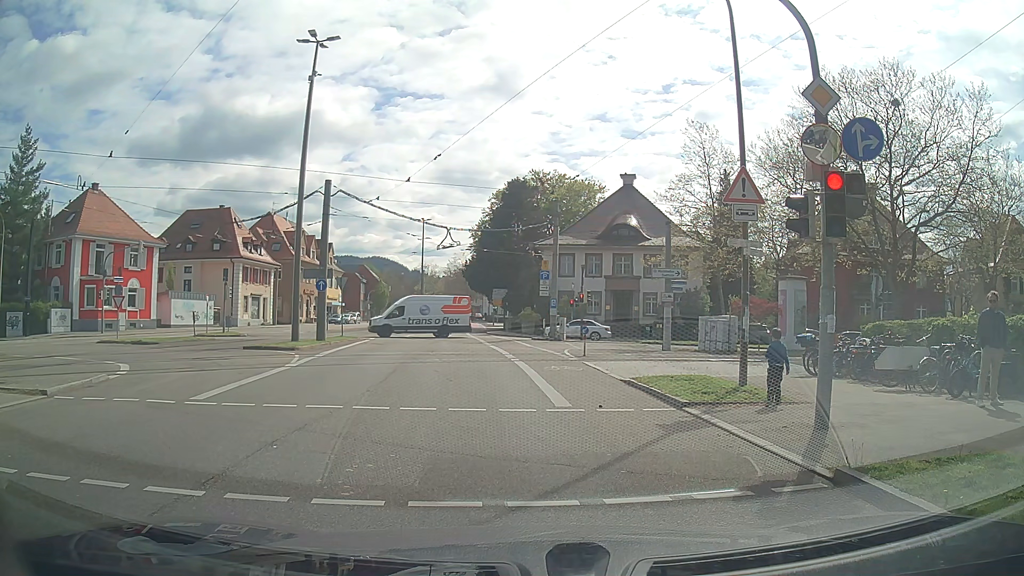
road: secondary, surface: asphalt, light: Day
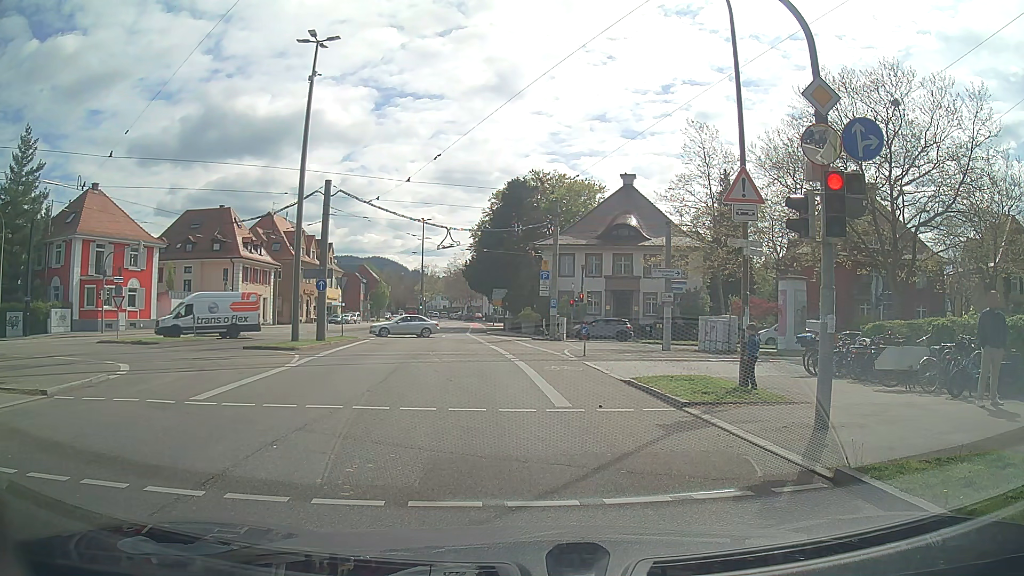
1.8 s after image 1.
(0.0, 0.0) m; 0°
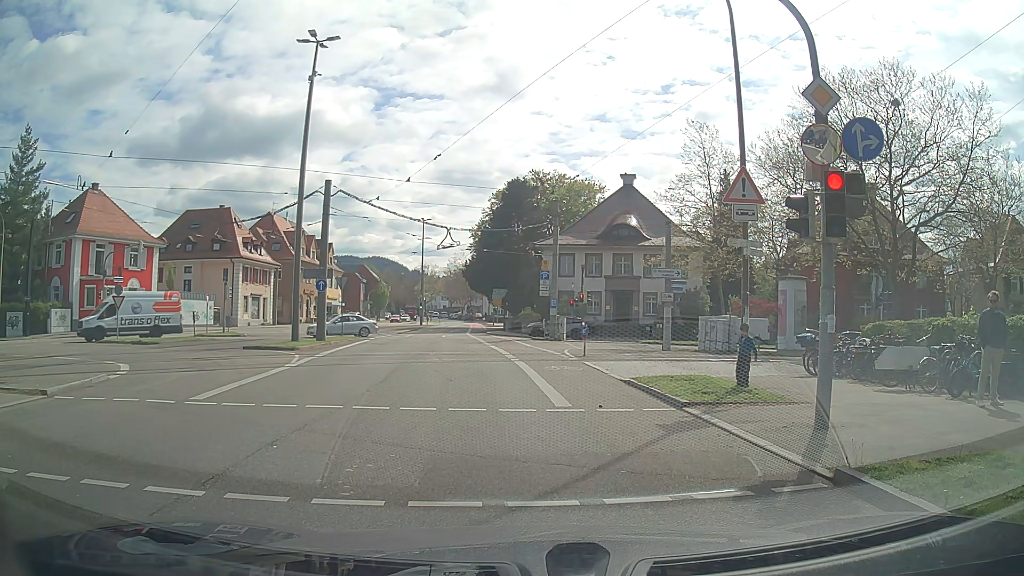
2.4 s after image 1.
(0.0, 0.0) m; 0°
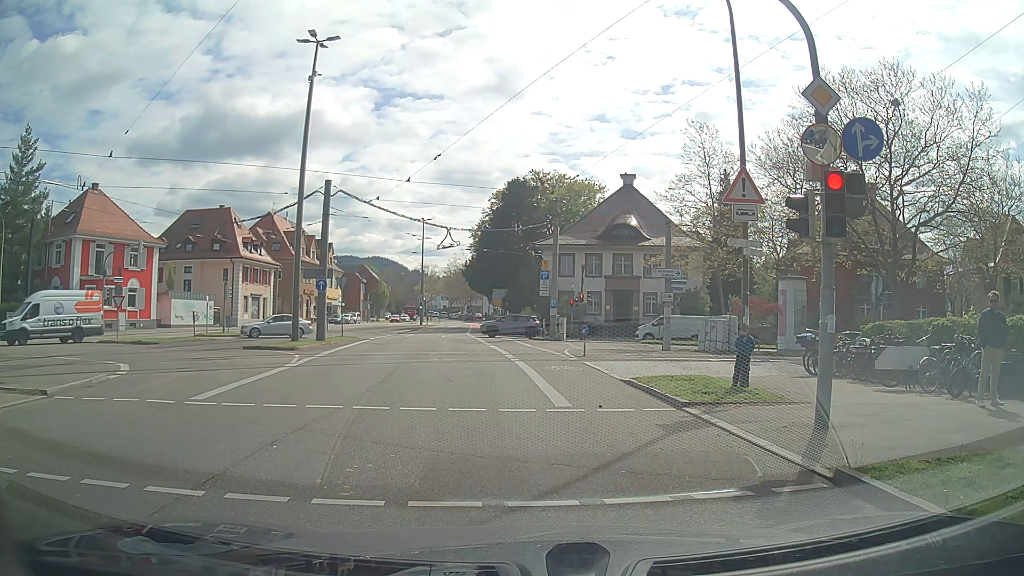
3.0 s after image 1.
(0.0, 0.0) m; 0°
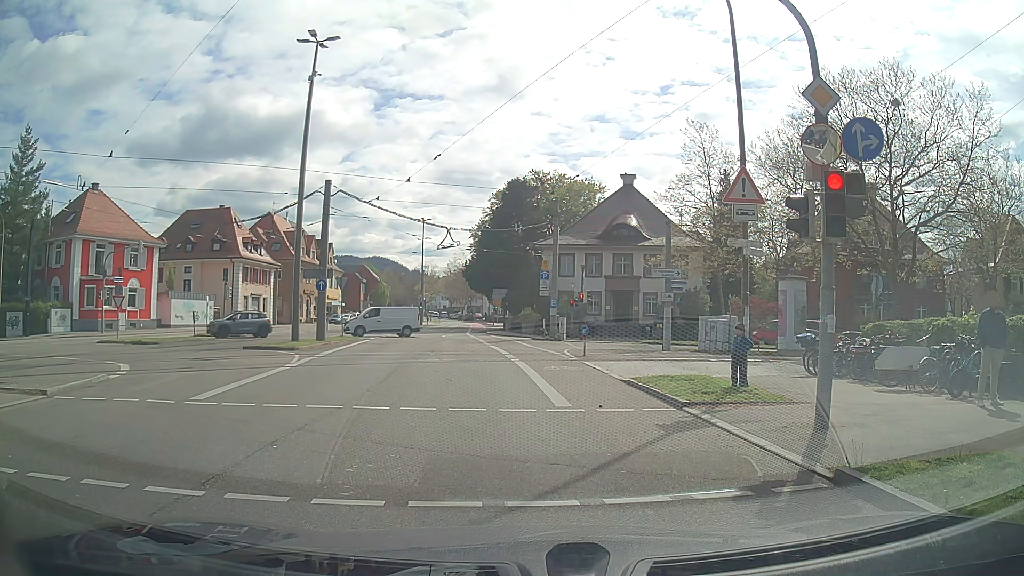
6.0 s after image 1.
(0.0, 0.0) m; 0°
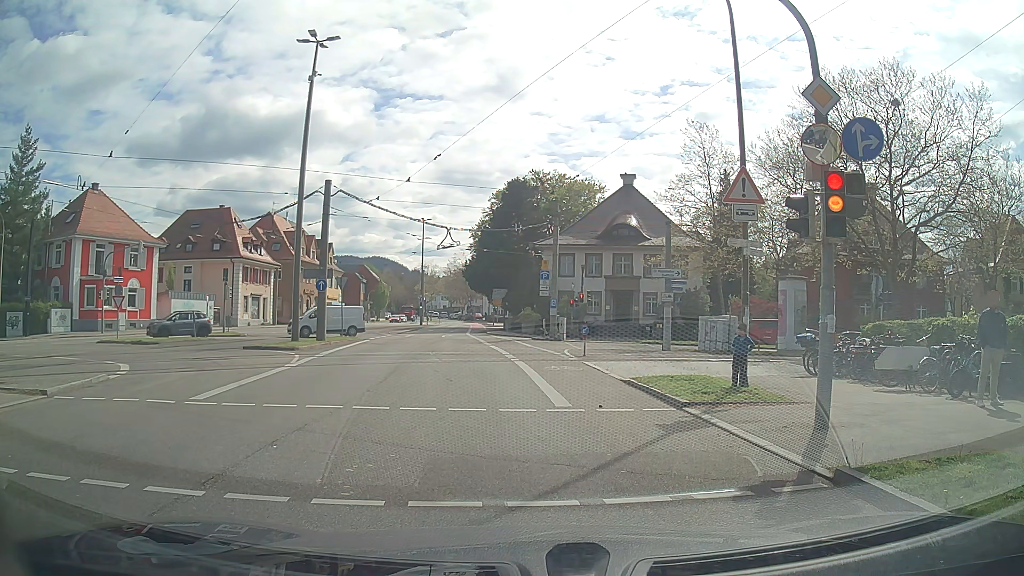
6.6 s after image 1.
(0.0, 0.0) m; 0°
